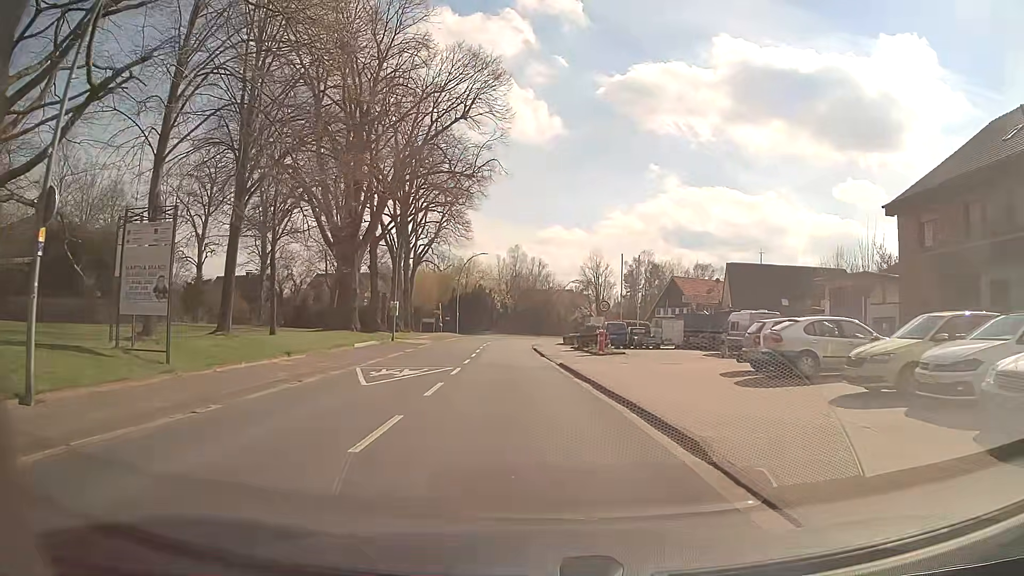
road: secondary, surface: asphalt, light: Day
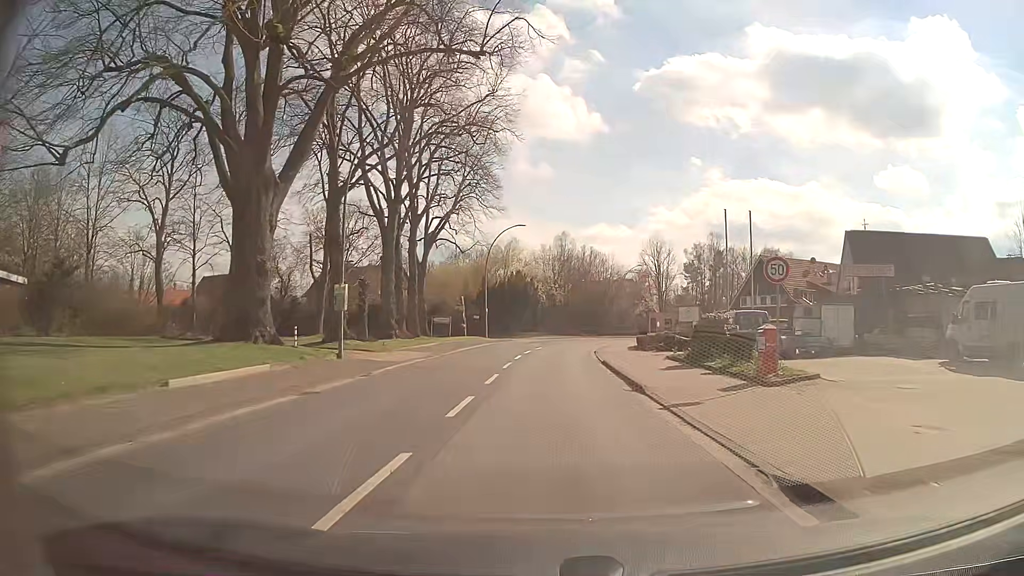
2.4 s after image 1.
(-1.0, +20.4) m; -5°
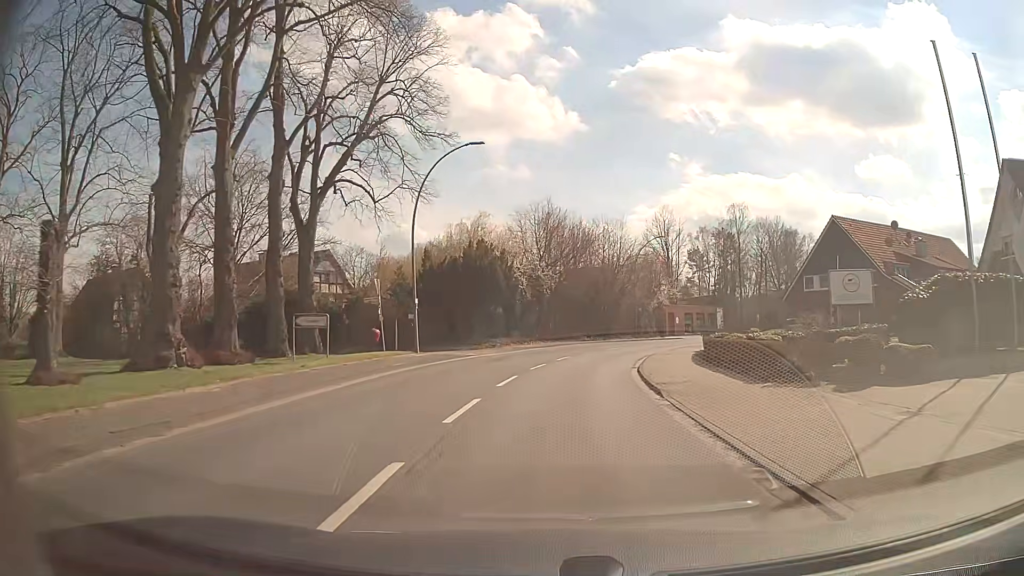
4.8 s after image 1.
(+0.3, +24.6) m; +2°
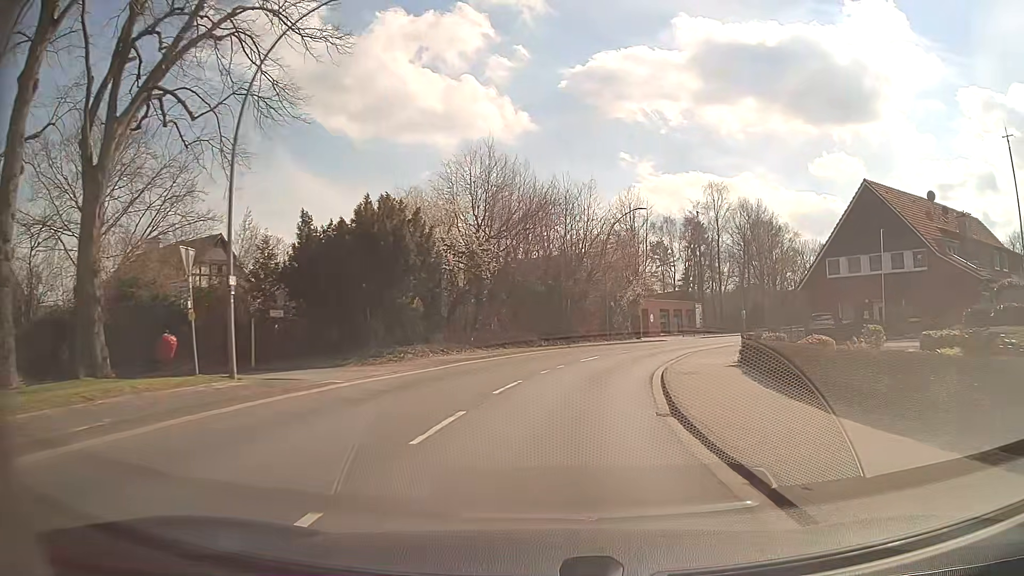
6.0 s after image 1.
(+0.3, +13.9) m; +3°
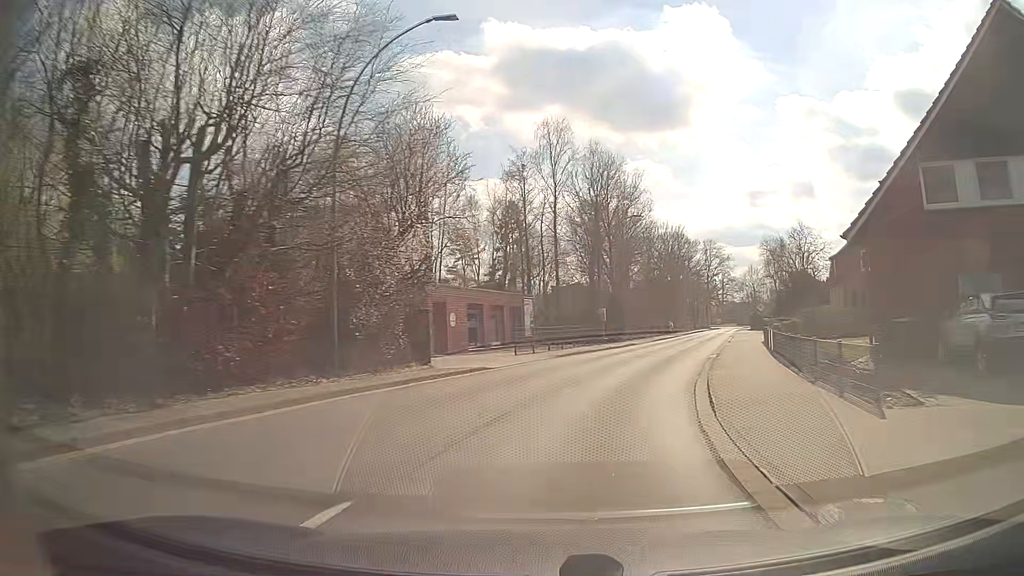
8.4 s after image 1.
(+3.9, +28.8) m; +17°
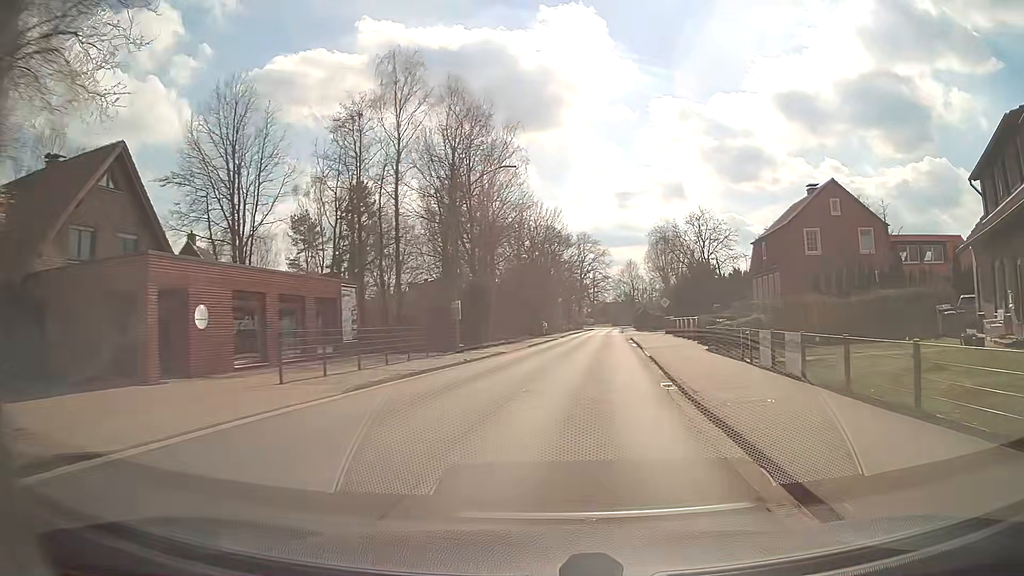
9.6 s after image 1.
(+1.5, +14.6) m; +12°
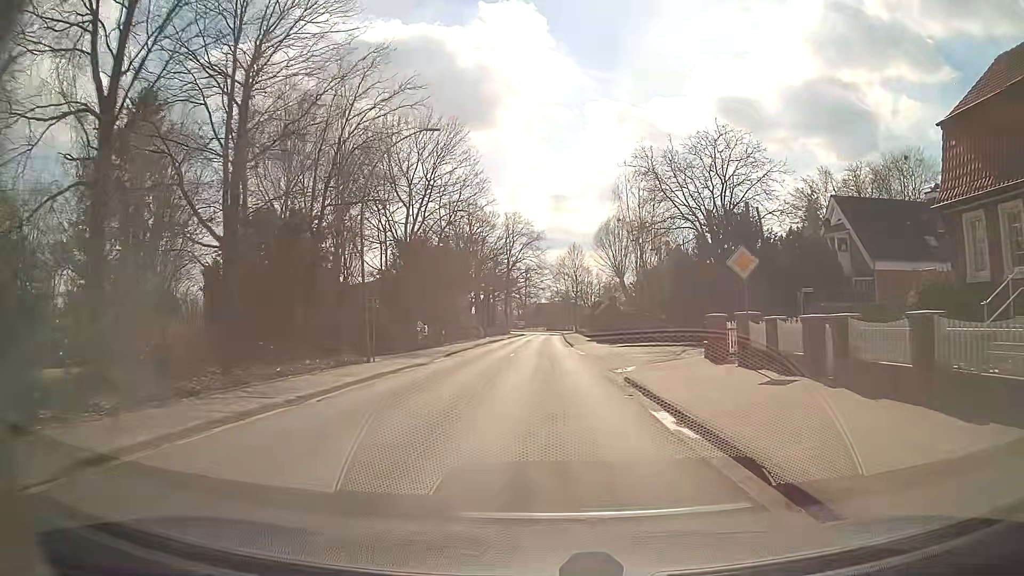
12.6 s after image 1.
(+3.2, +37.3) m; +6°
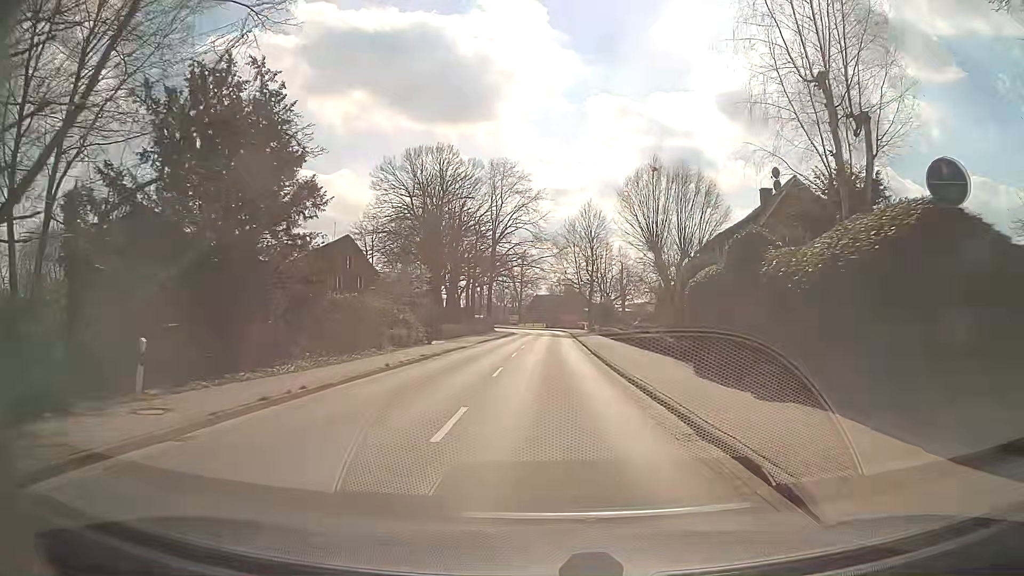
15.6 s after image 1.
(-0.4, +38.3) m; 0°
